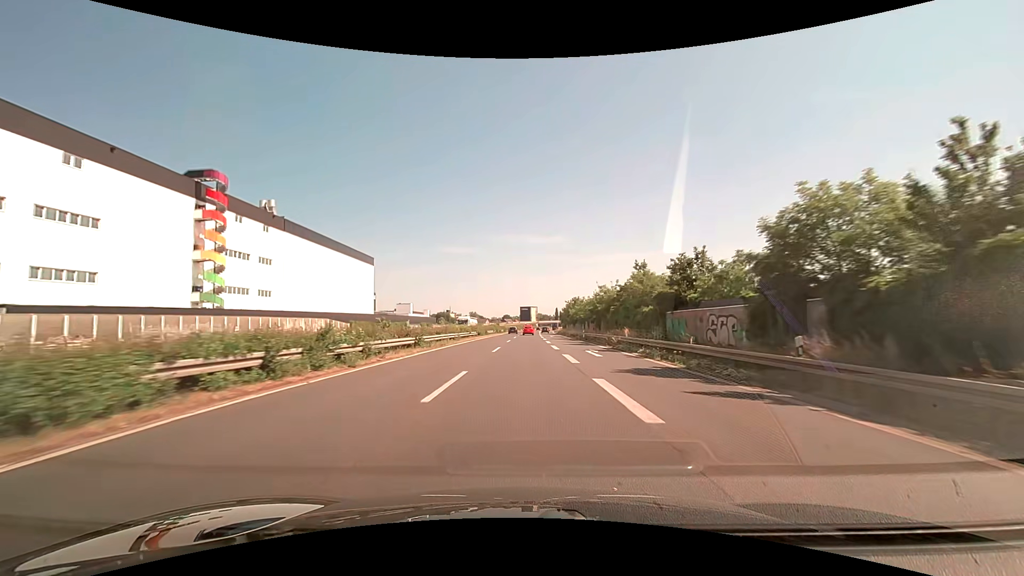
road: trunk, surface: asphalt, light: Day
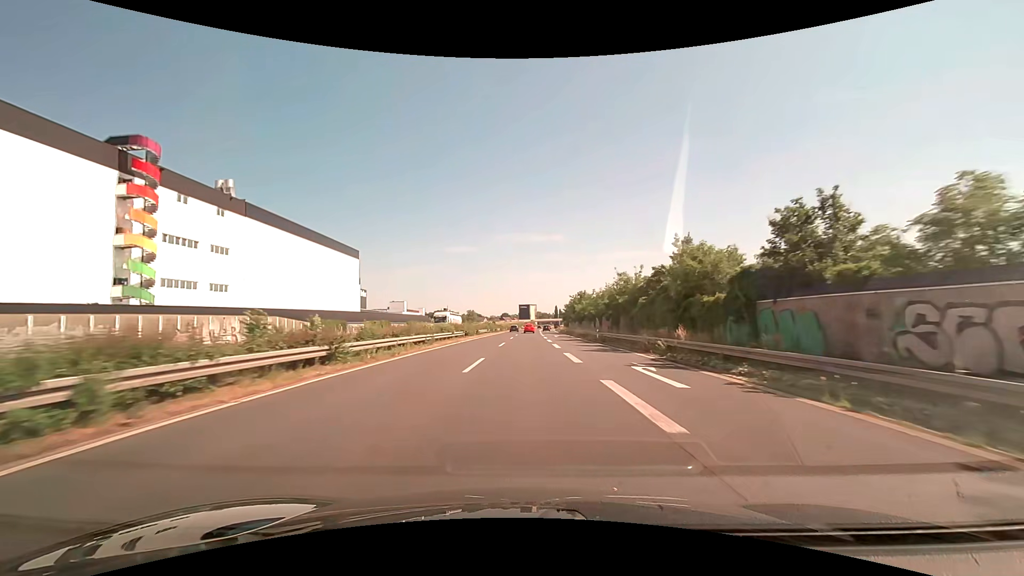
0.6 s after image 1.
(0.0, +12.7) m; 0°
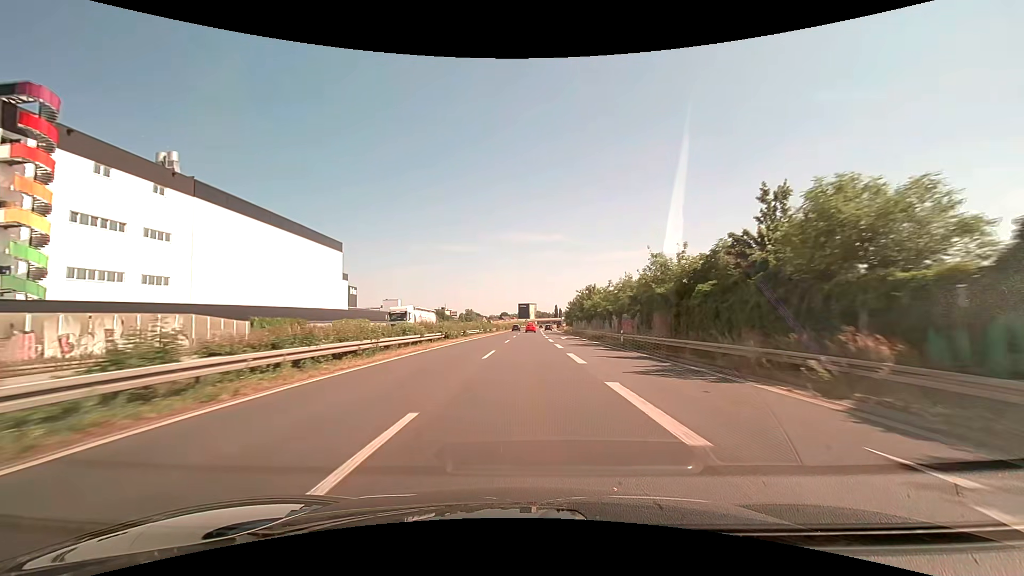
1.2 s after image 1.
(0.0, +12.7) m; 0°
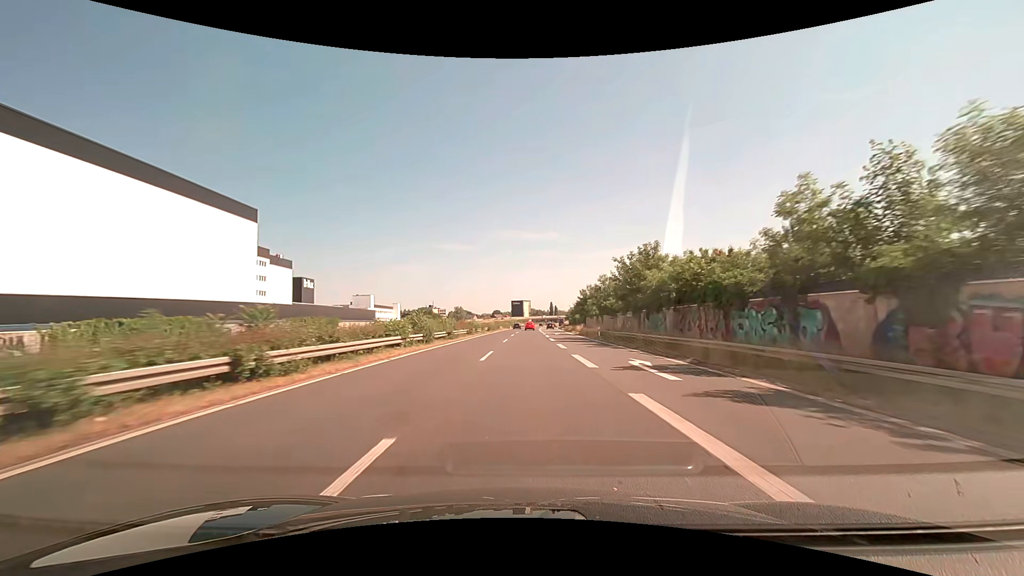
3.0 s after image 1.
(+0.1, +38.2) m; +1°
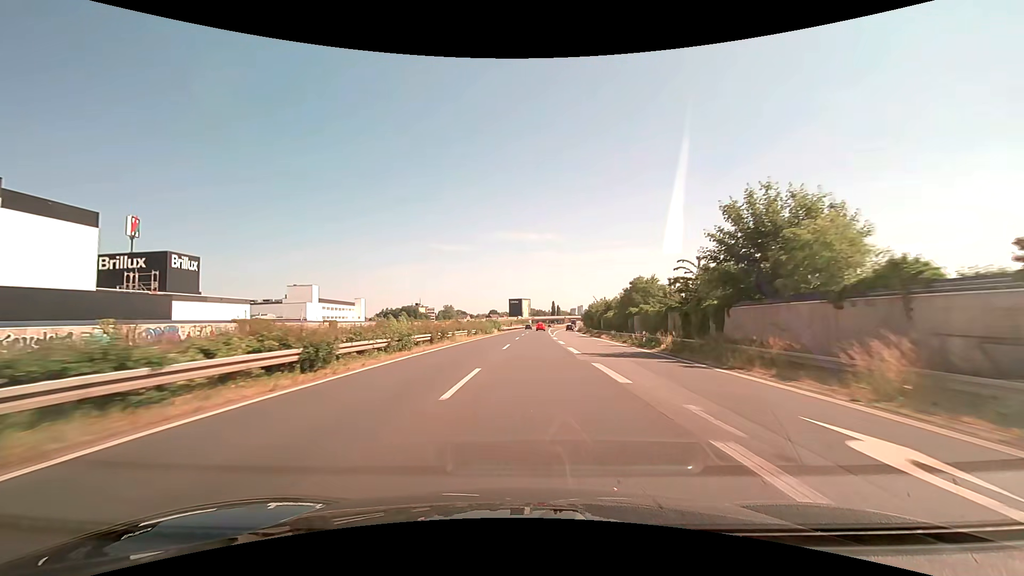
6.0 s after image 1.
(+0.2, +63.6) m; 0°
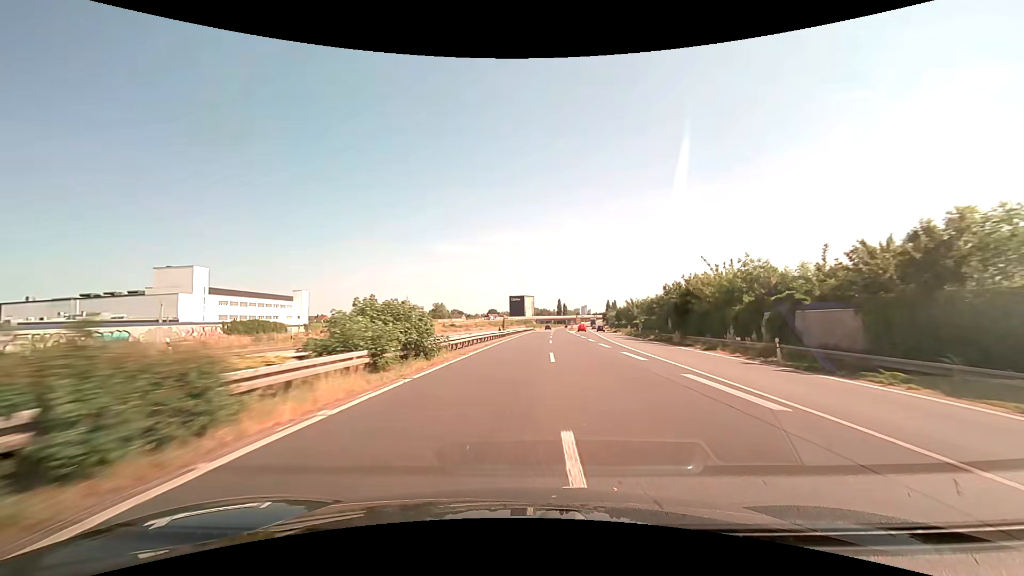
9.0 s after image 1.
(-0.5, +63.6) m; 0°
